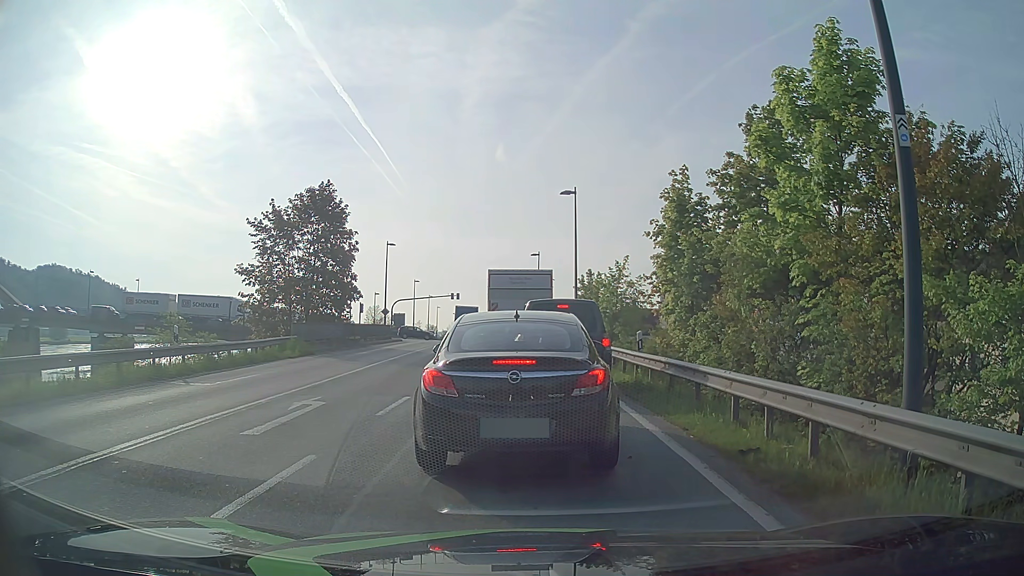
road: primary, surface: asphalt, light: Day
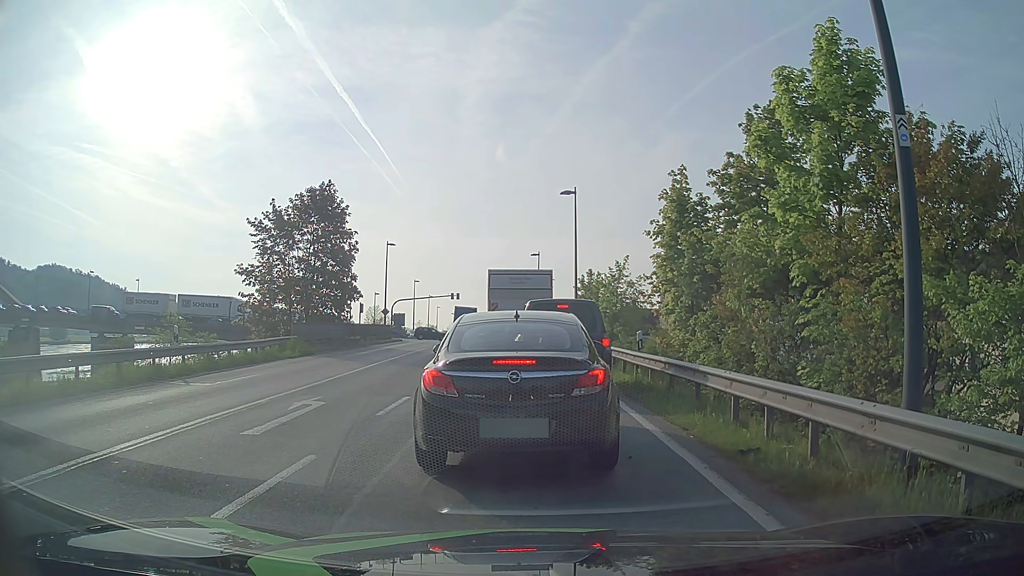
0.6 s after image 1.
(0.0, 0.0) m; 0°
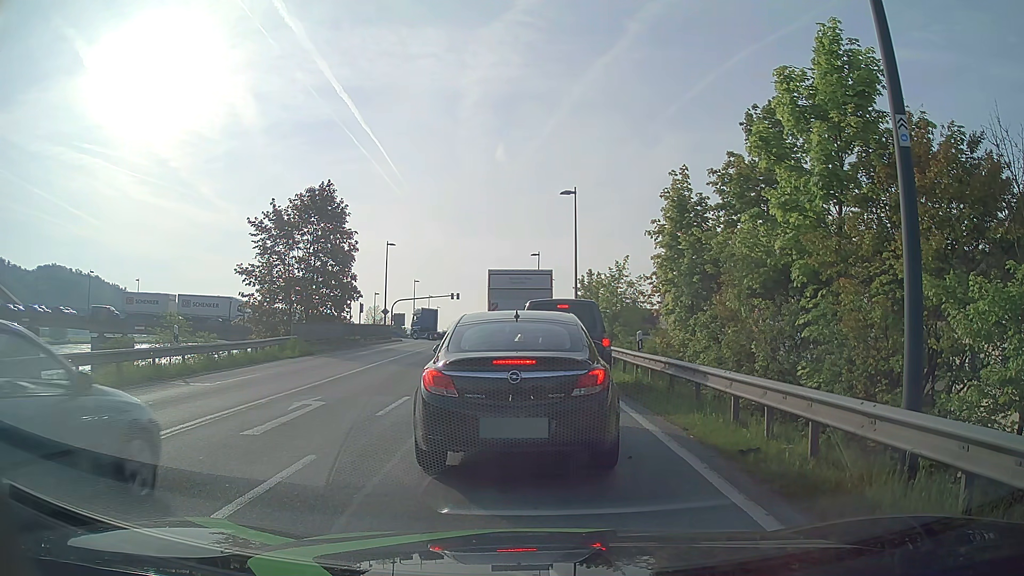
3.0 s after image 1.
(0.0, 0.0) m; 0°
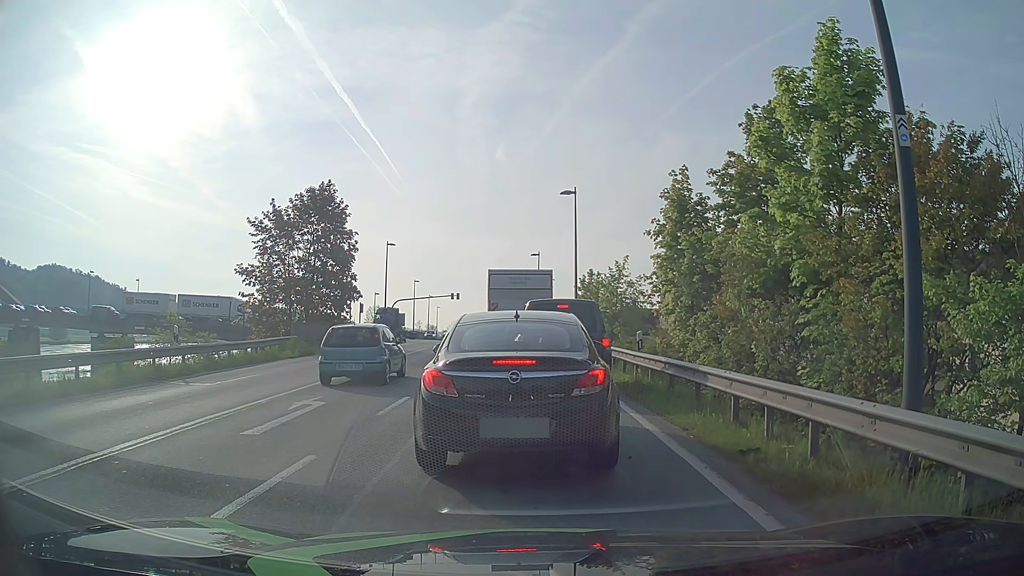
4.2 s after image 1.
(0.0, 0.0) m; 0°
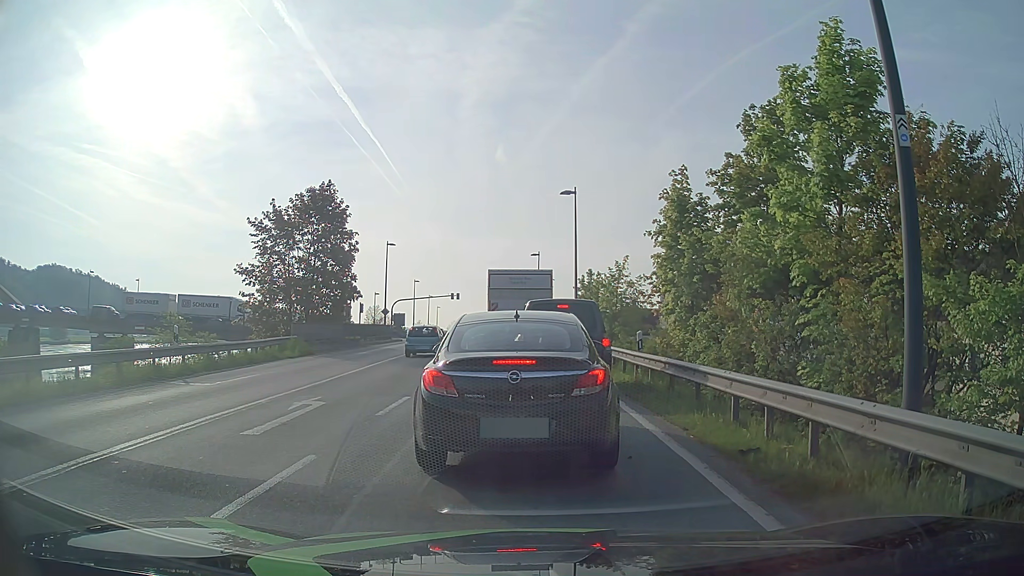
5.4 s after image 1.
(0.0, 0.0) m; 0°
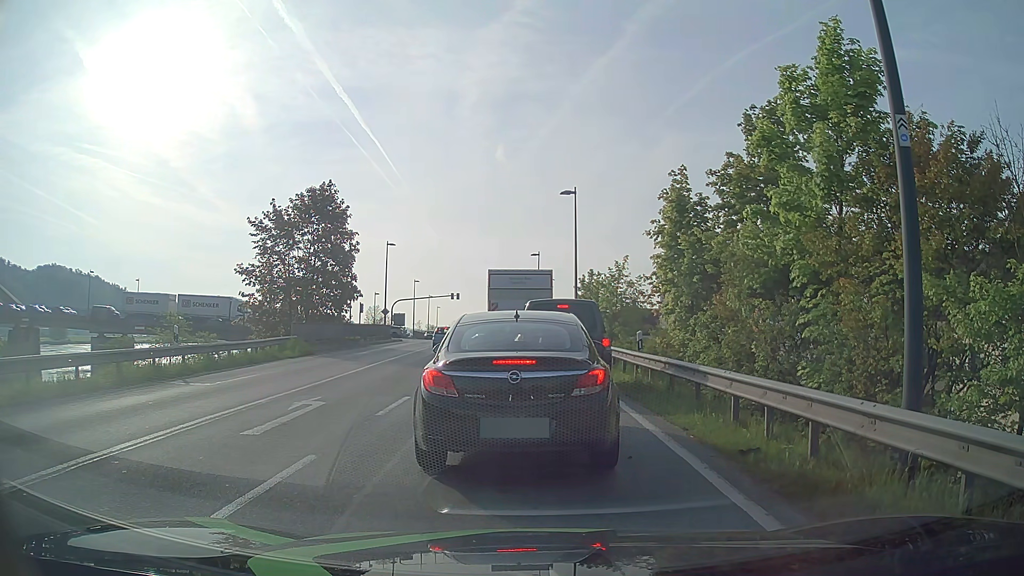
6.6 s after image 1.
(0.0, 0.0) m; 0°
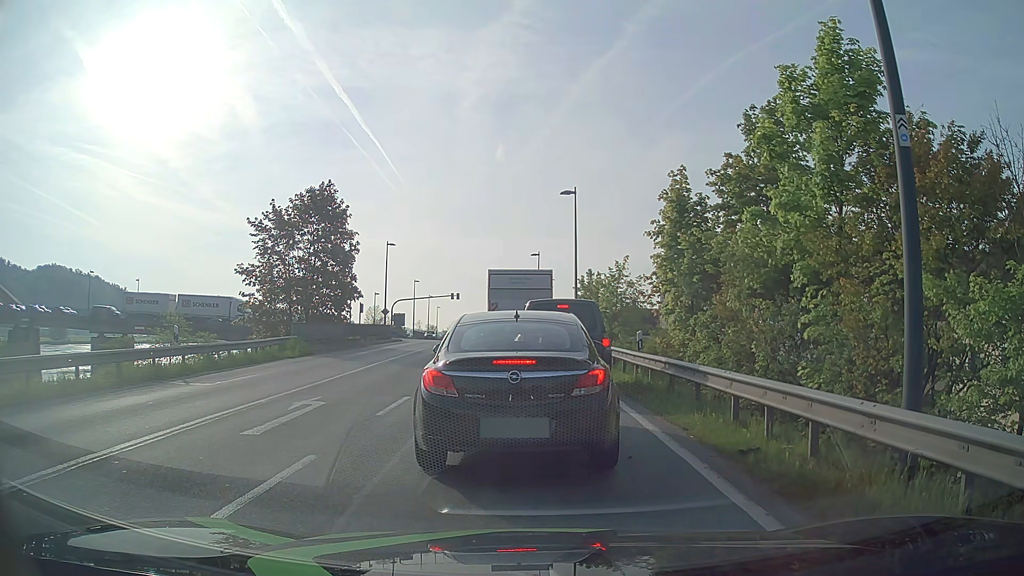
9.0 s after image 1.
(0.0, 0.0) m; 0°
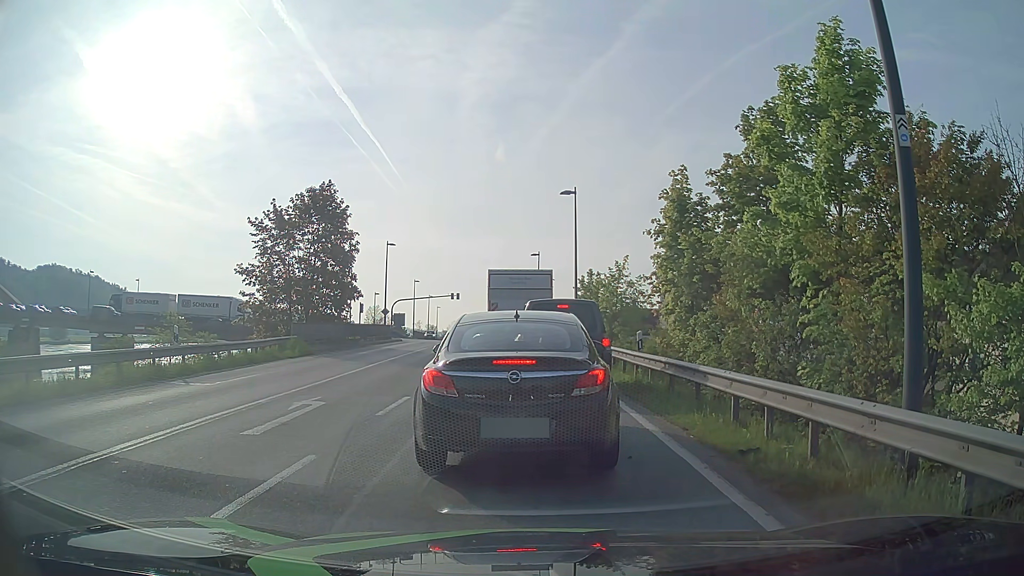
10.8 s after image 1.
(0.0, 0.0) m; 0°
(0, +10) (-1, +20) (-1, +30) (-2, +40) (-2, +50) (-3, +60) (-4, +70) (-5, +80) (-6, +90) (-6, +100) m
